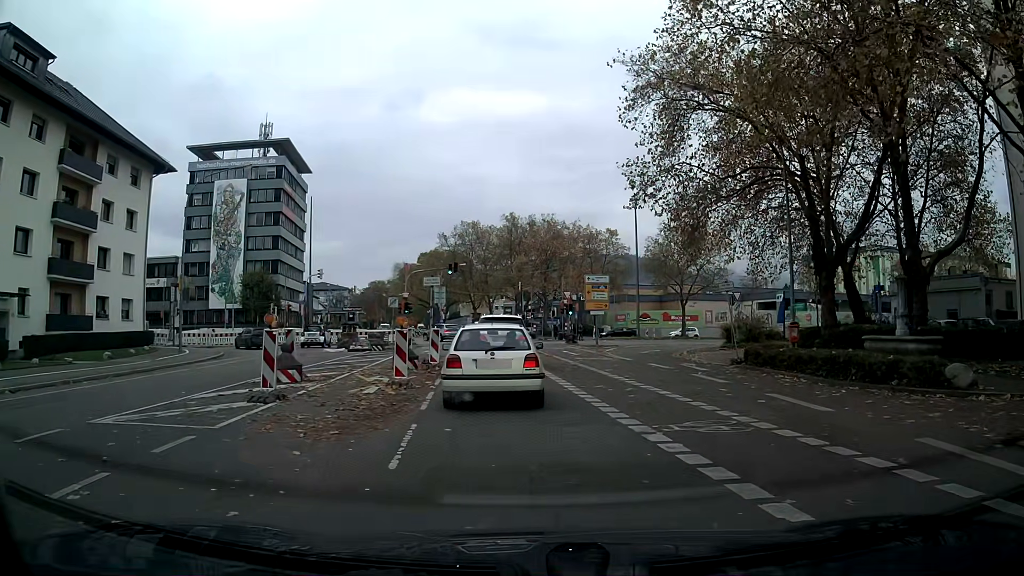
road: tertiary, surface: asphalt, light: Day
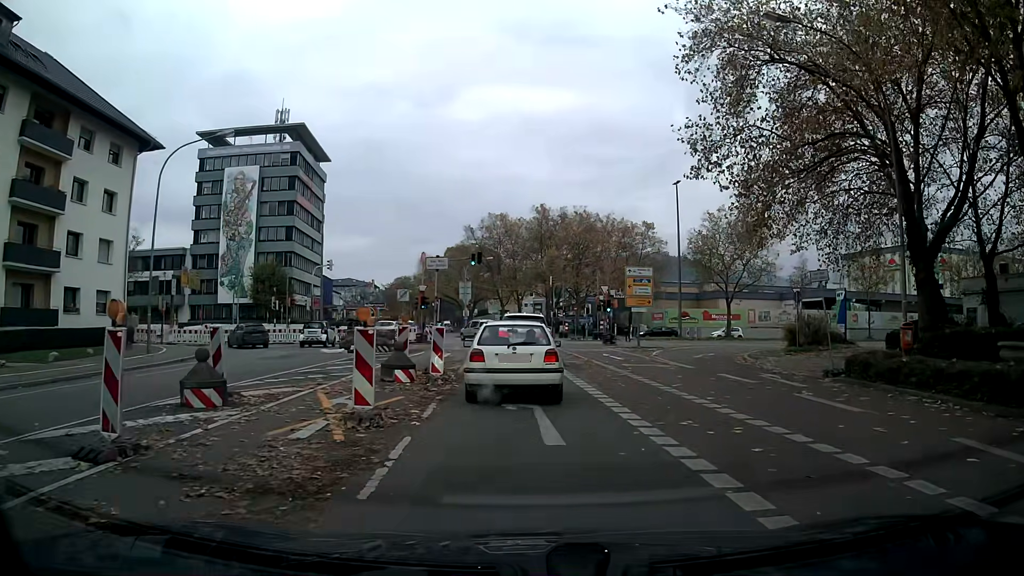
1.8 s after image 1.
(-0.2, +6.1) m; -2°
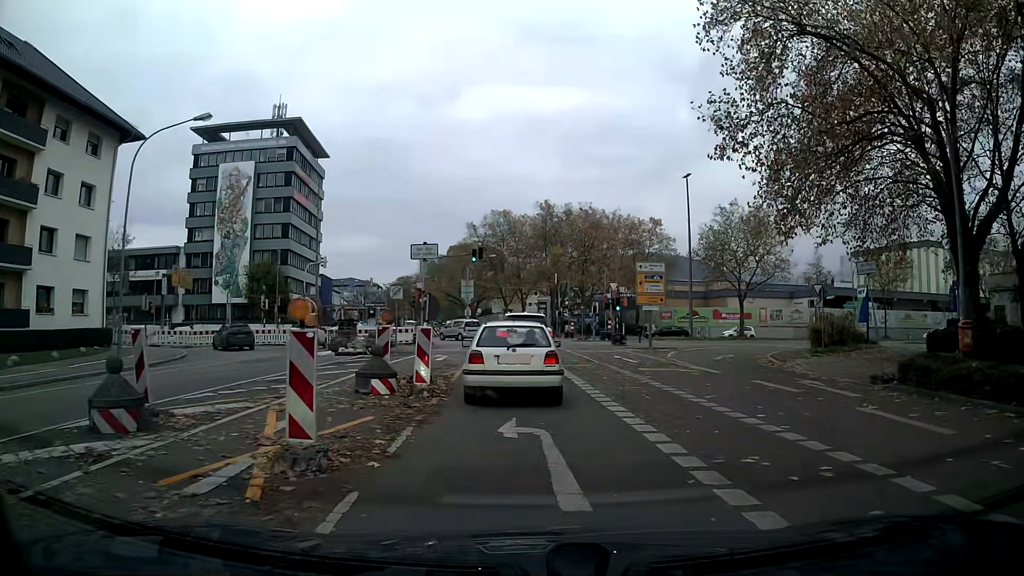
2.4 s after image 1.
(0.0, +2.8) m; 0°
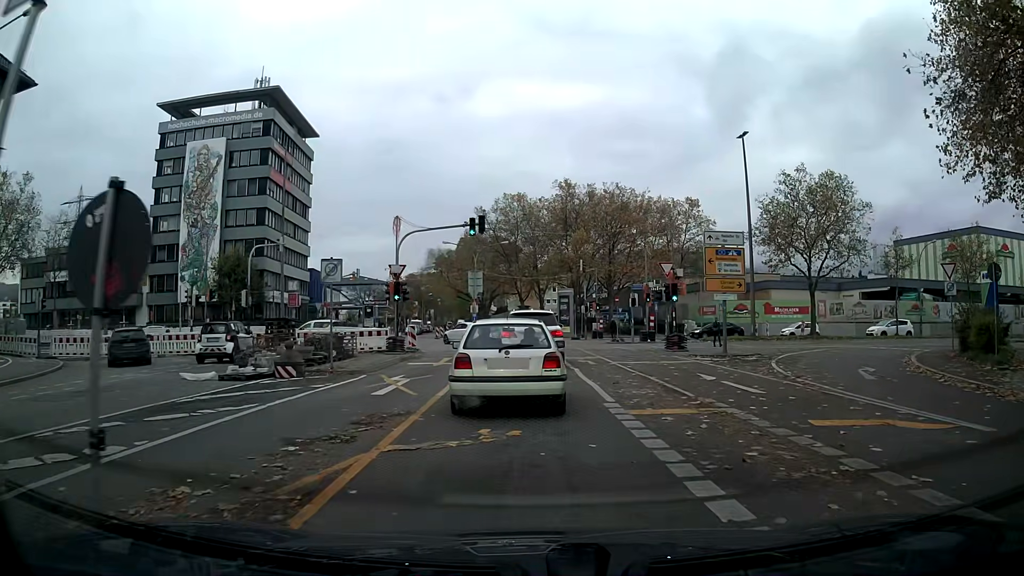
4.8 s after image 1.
(-0.2, +12.6) m; -2°
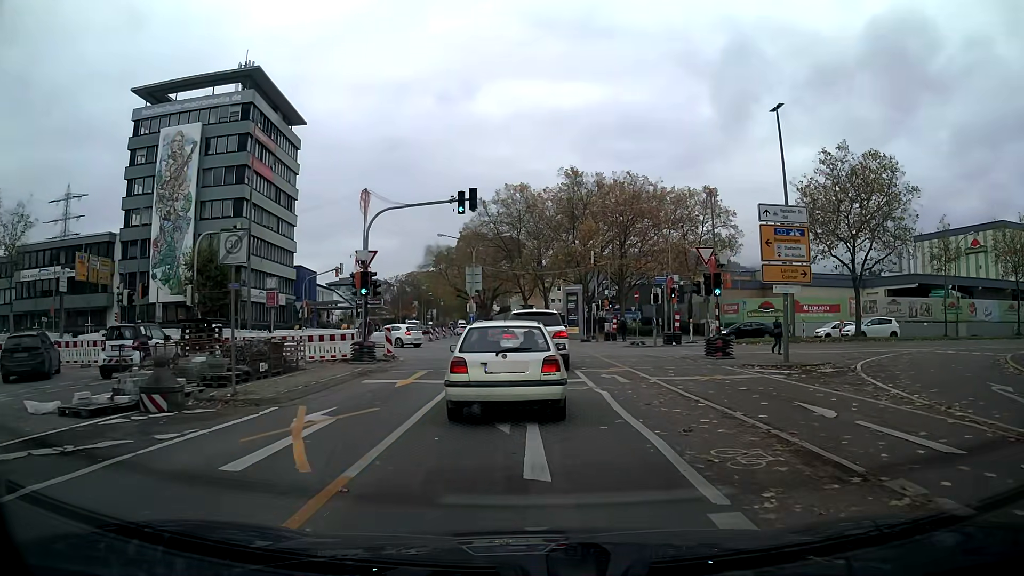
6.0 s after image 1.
(0.0, +6.6) m; 0°
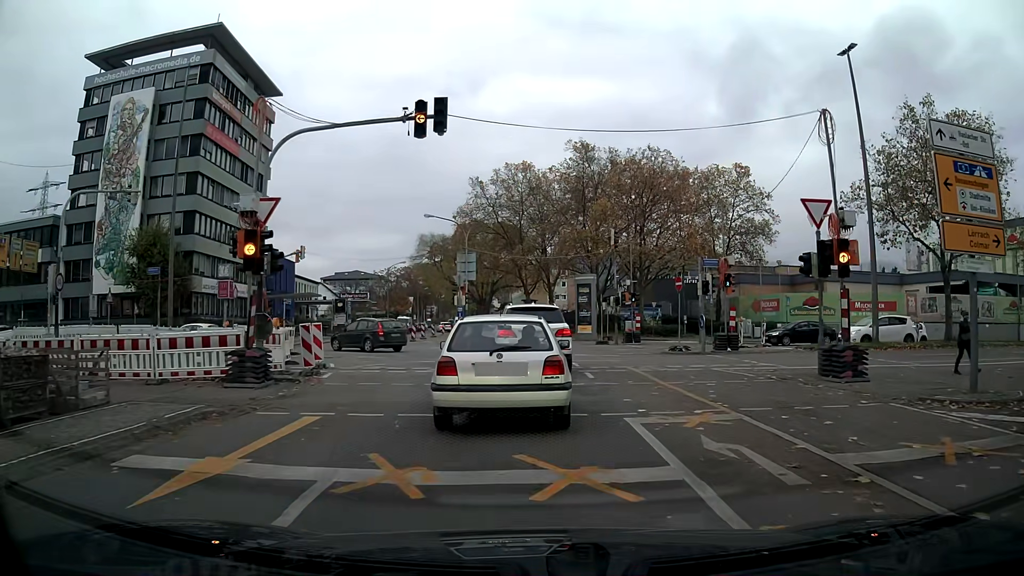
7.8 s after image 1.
(0.0, +10.1) m; 0°
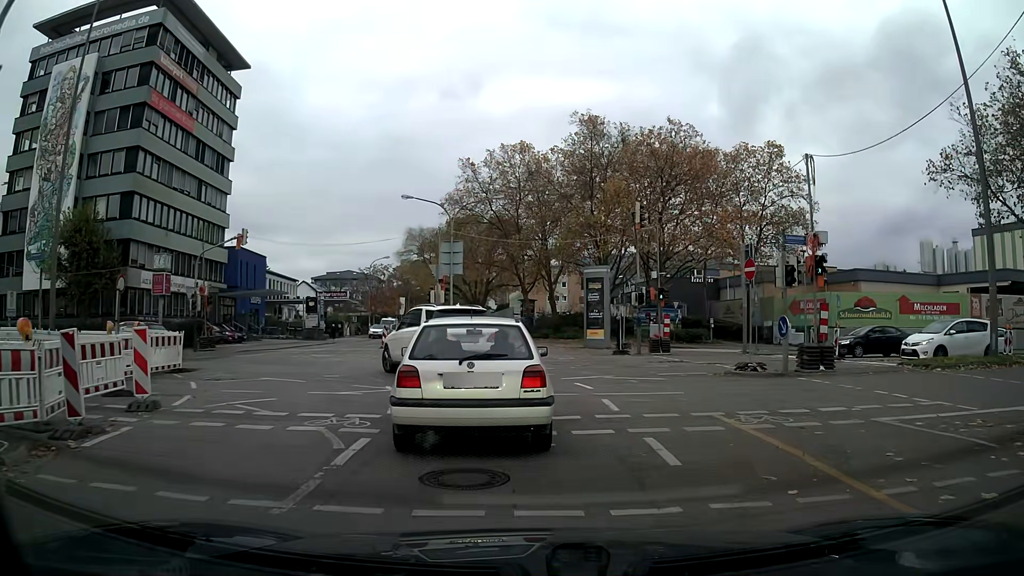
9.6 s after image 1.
(0.0, +9.2) m; 0°
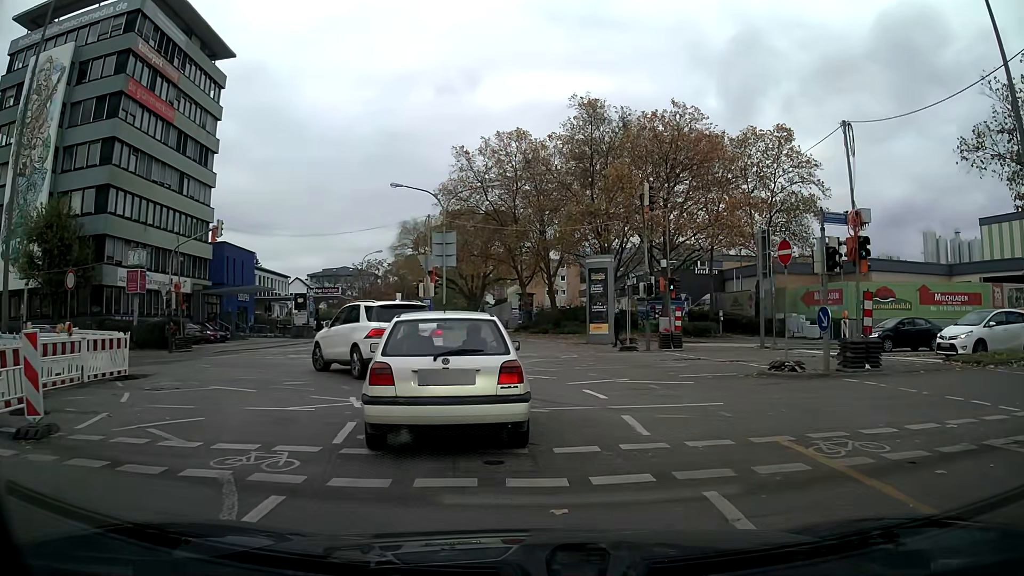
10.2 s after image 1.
(0.0, +2.8) m; 0°
(0, +10) (-5, +19) (-14, +23) (-24, +23) (-34, +23) (-44, +22) (-54, +21) (-64, +21) (-74, +20) (-84, +19) m
